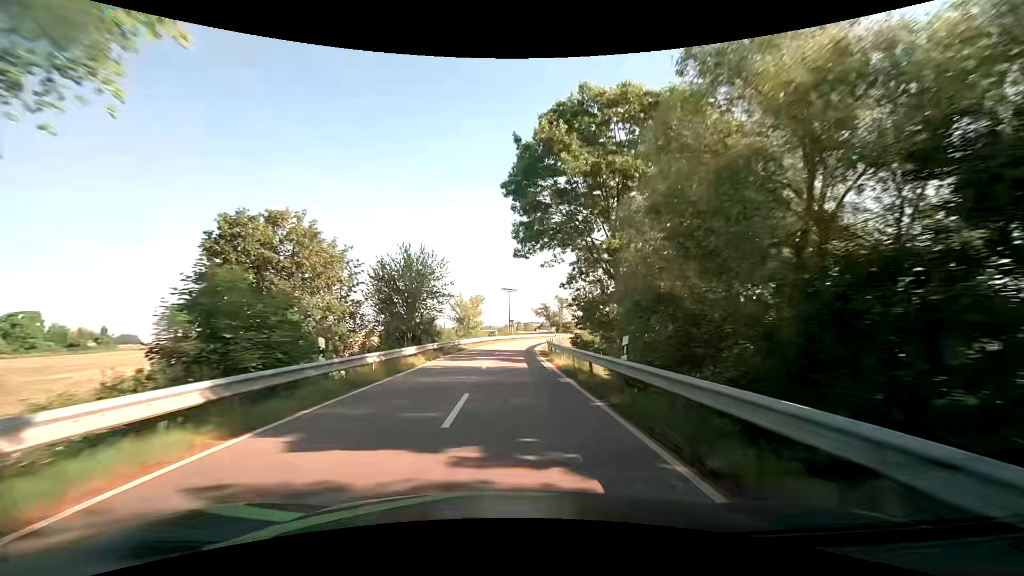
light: Day
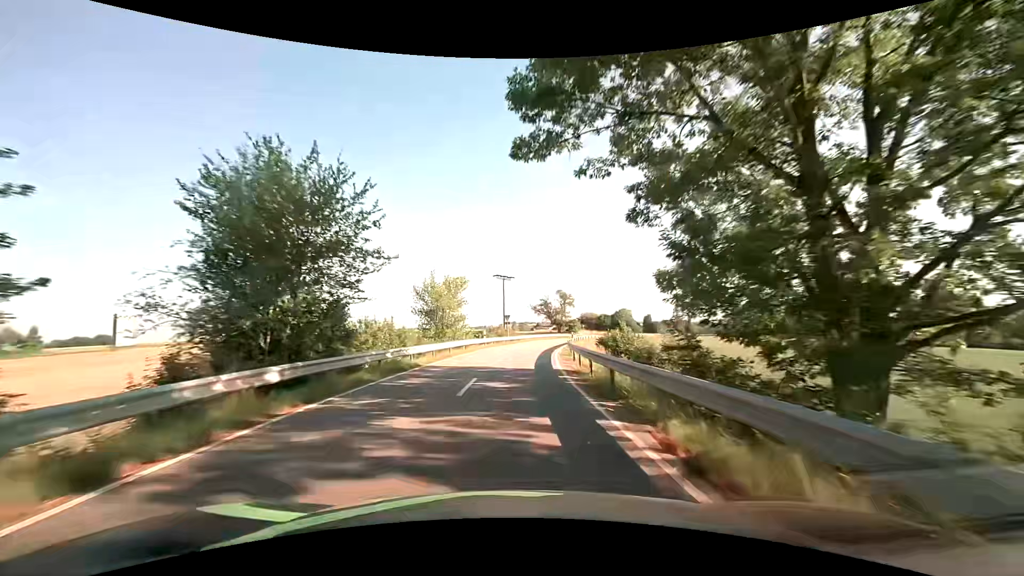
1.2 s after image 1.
(+0.1, +19.8) m; +1°
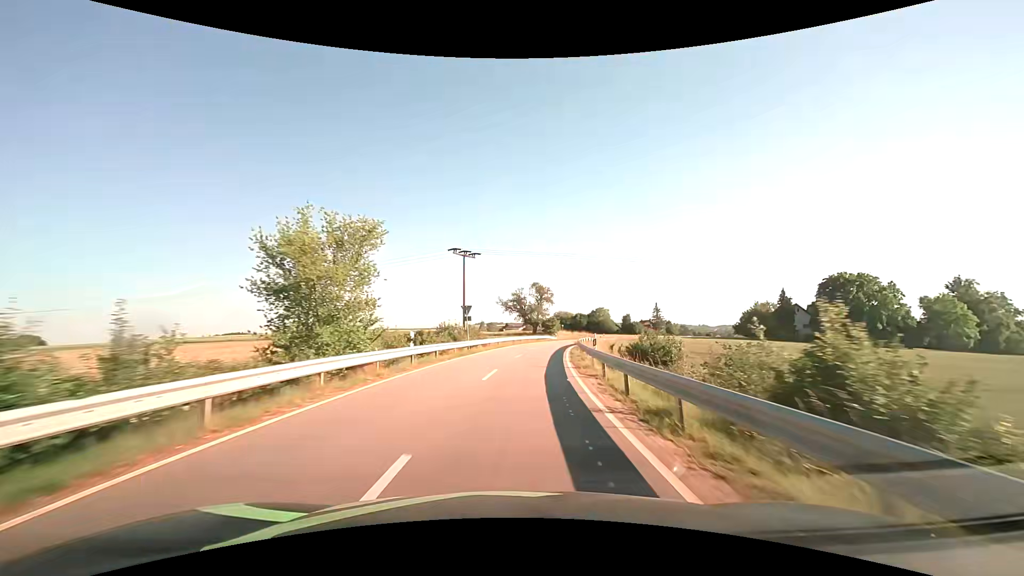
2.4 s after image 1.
(+0.4, +21.2) m; +3°
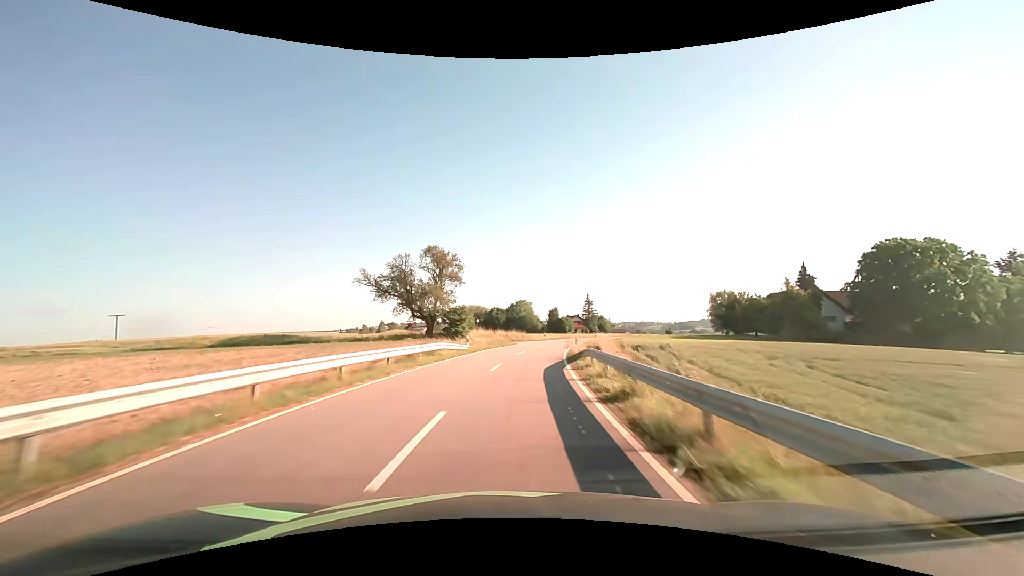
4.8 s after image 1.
(+4.2, +45.9) m; +10°
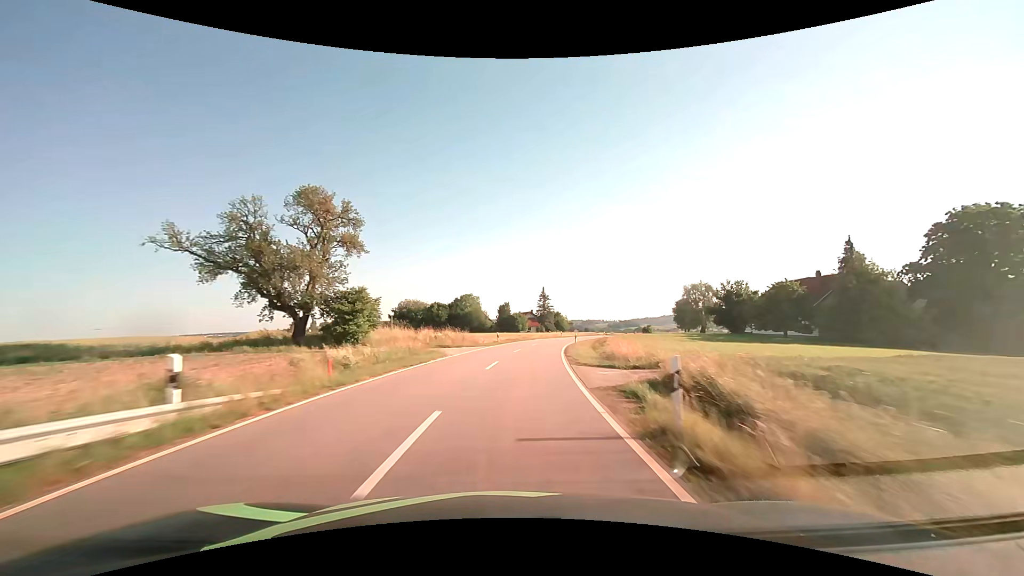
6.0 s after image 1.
(+1.2, +24.6) m; +6°
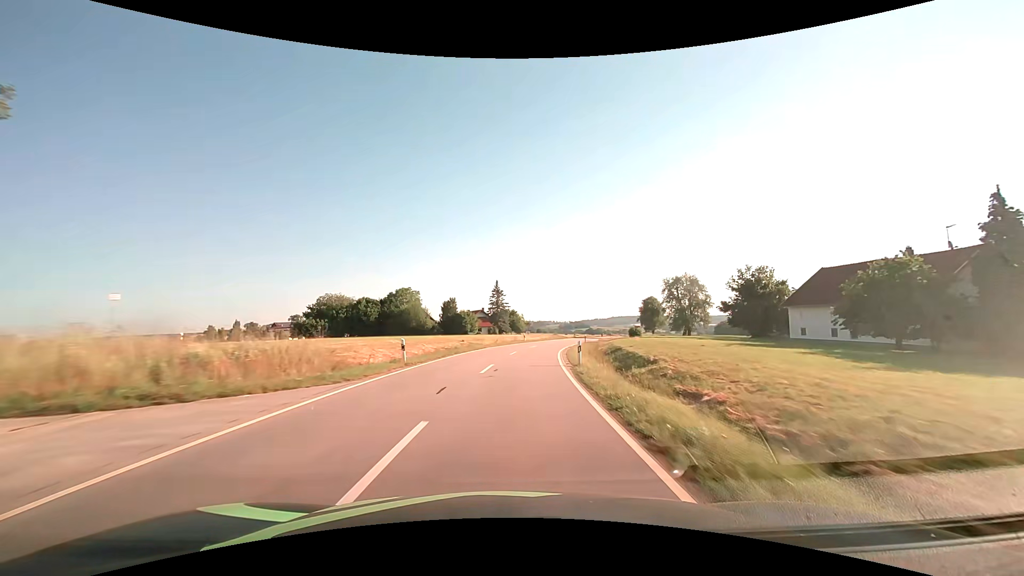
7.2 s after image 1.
(+1.3, +25.1) m; +6°
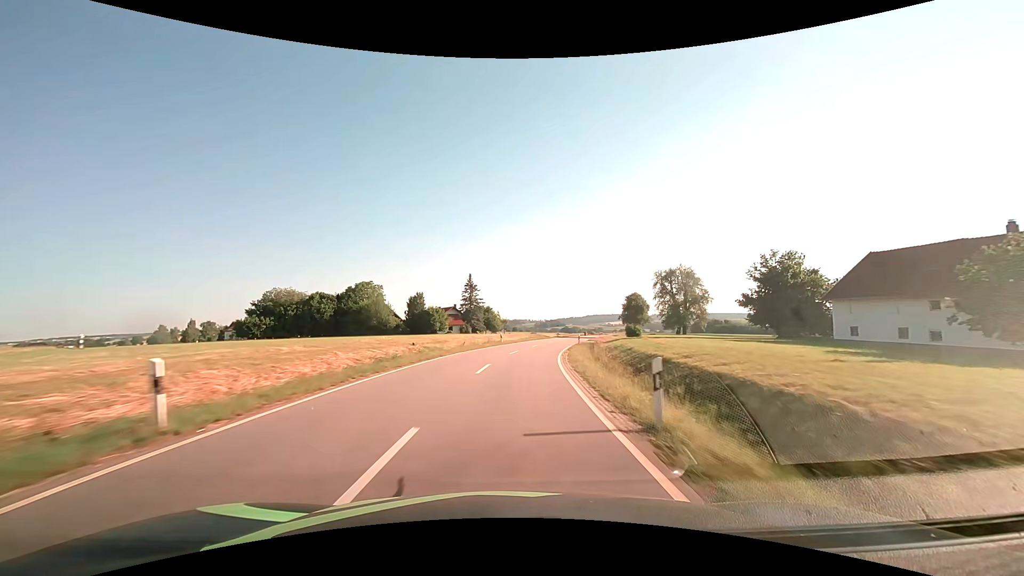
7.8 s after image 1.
(+0.3, +12.6) m; +3°
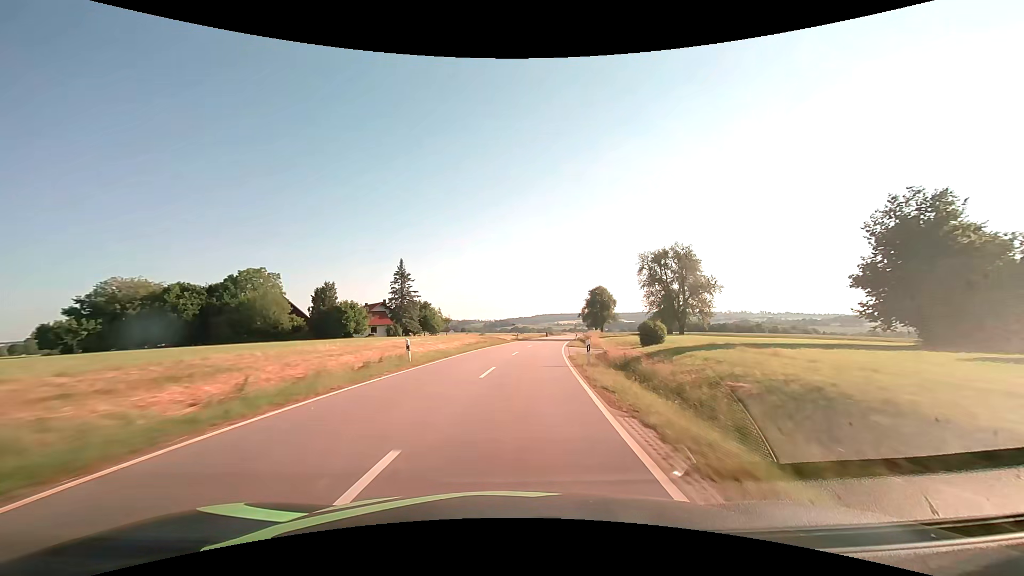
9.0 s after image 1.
(+1.2, +25.5) m; +6°
(0, +10) (+1, +20) (+2, +30) (+3, +40) (+4, +50) (+6, +60) (+8, +69) (+9, +79) (+11, +89) (+13, +99) m
